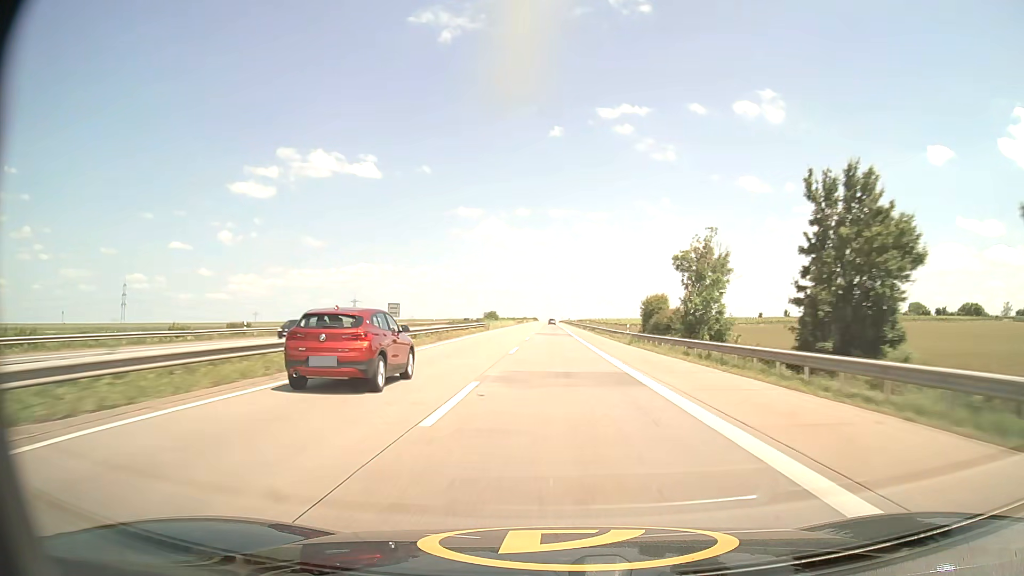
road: motorway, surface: asphalt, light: Day
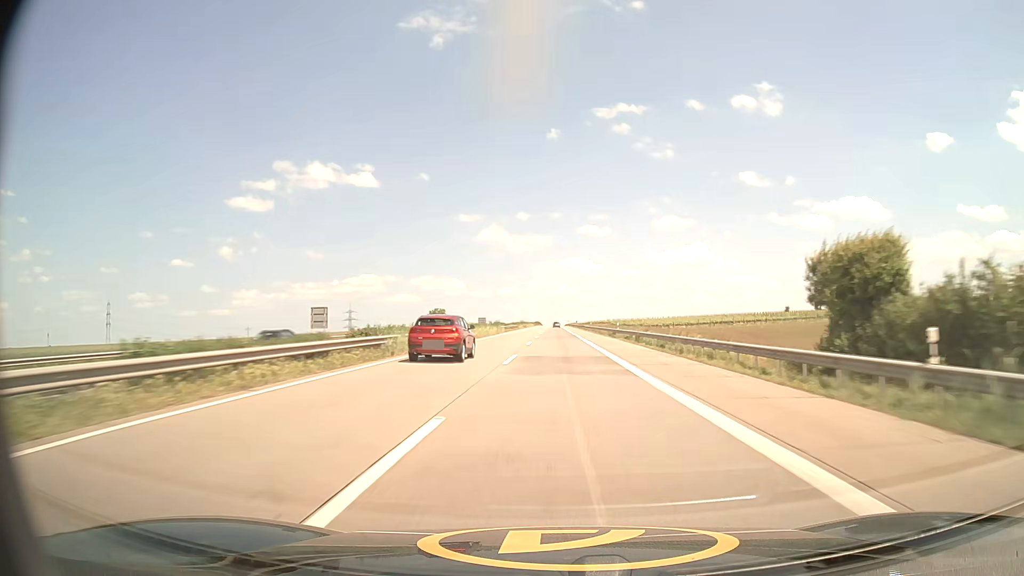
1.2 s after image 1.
(-0.1, +41.6) m; 0°
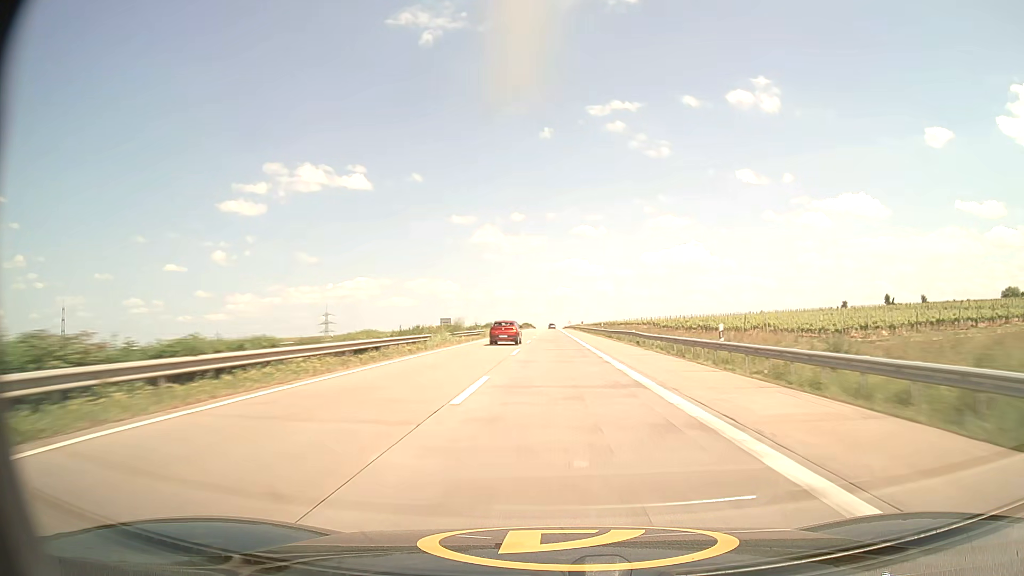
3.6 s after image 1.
(+0.1, +83.0) m; 0°
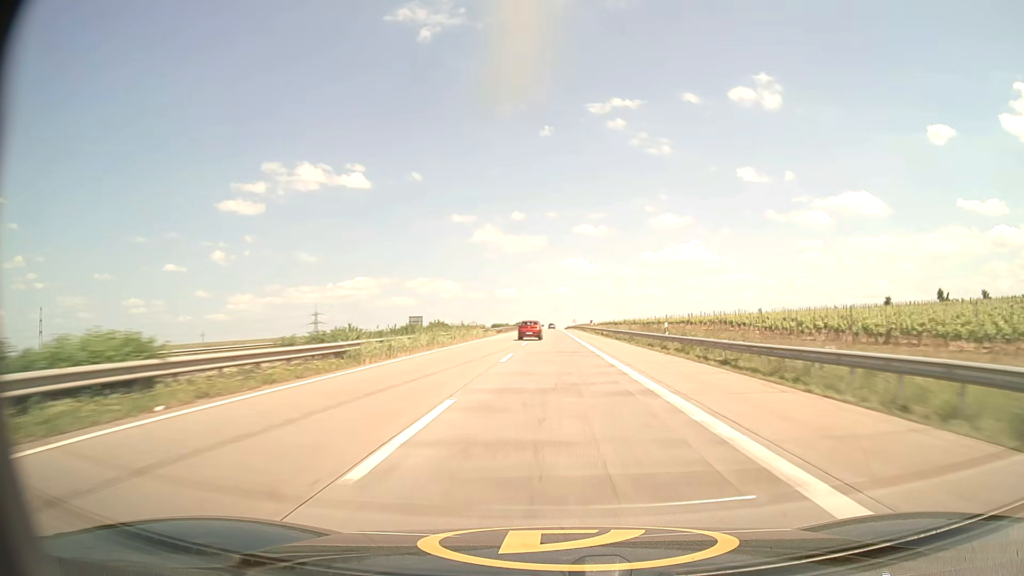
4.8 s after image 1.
(0.0, +41.4) m; 0°
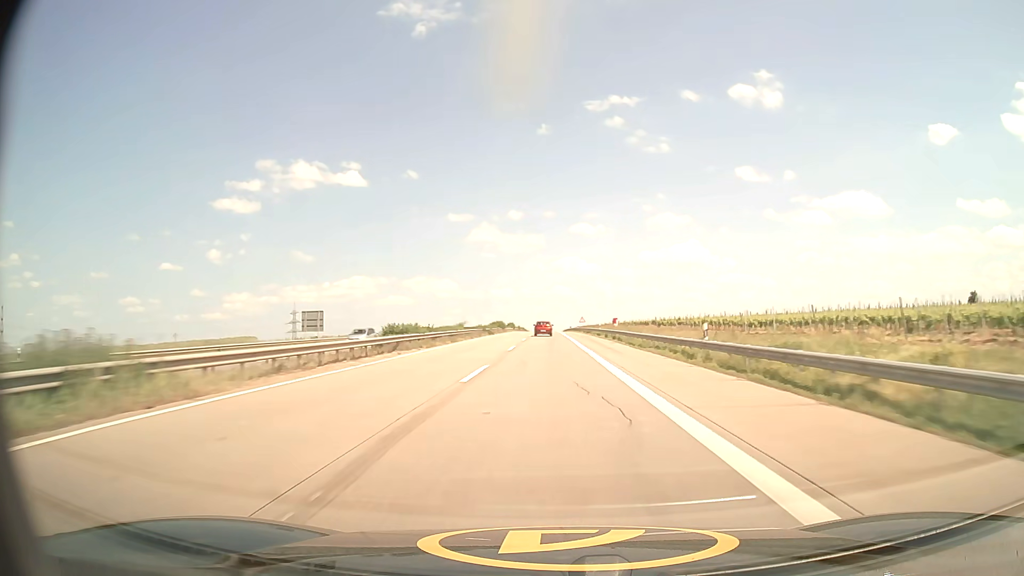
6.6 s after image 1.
(+0.2, +61.9) m; 0°
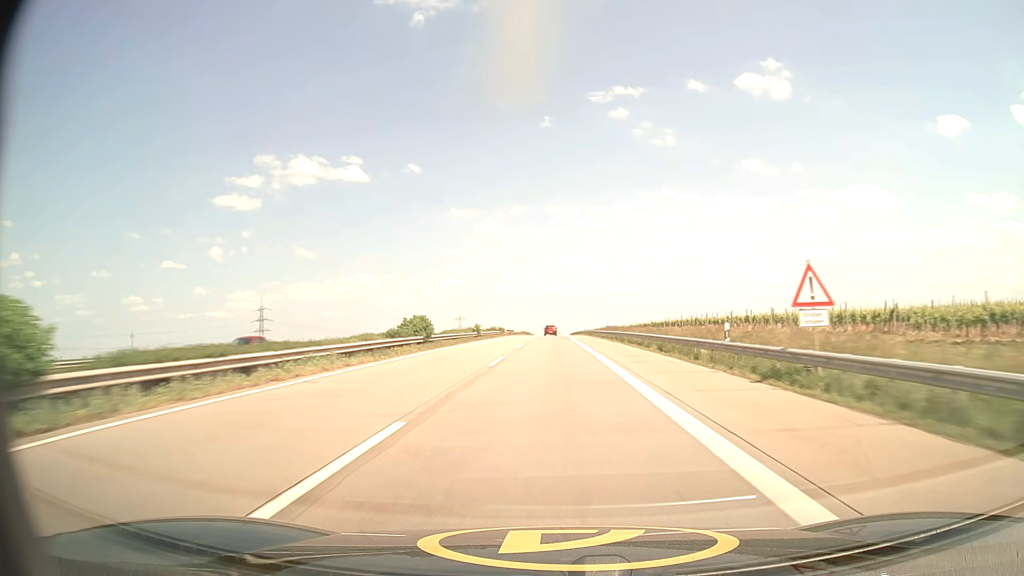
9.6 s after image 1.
(-0.6, +102.3) m; 0°
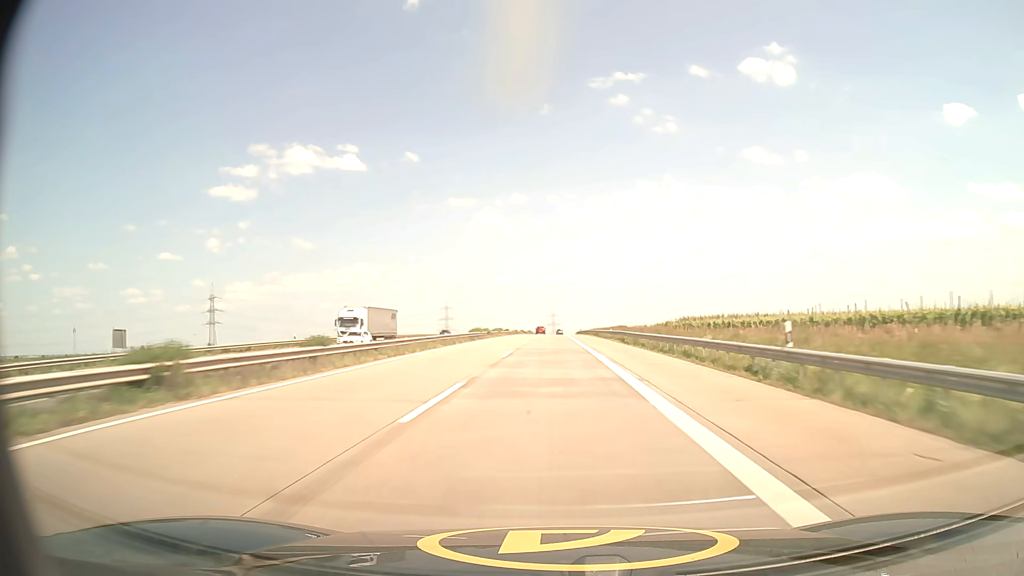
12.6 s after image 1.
(0.0, +101.7) m; 0°
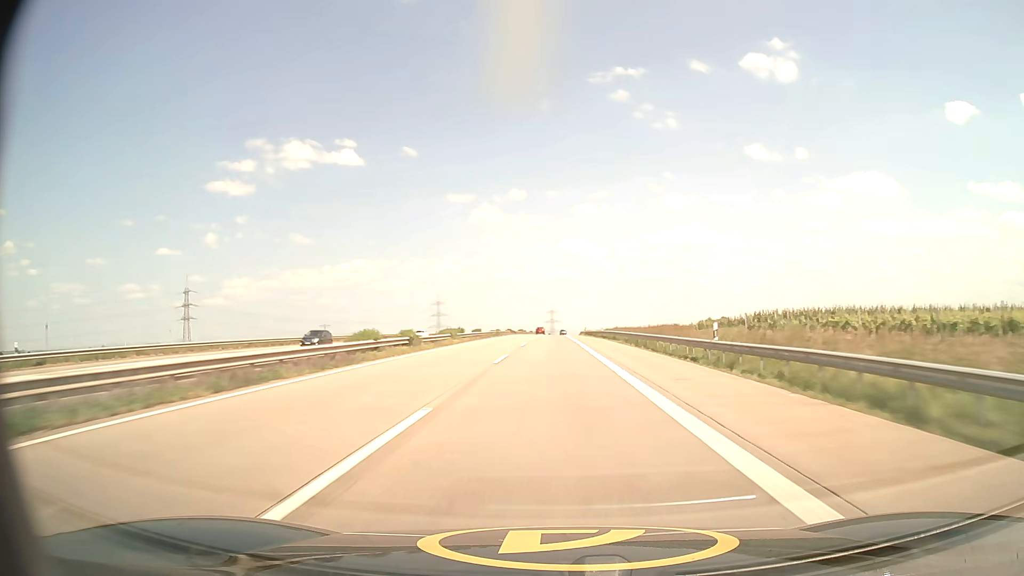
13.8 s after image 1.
(-0.1, +40.7) m; 0°
(0, +10) (0, +20) (0, +30) (0, +40) (0, +50) (0, +60) (0, +70) (0, +80) (0, +90) (0, +100) m
